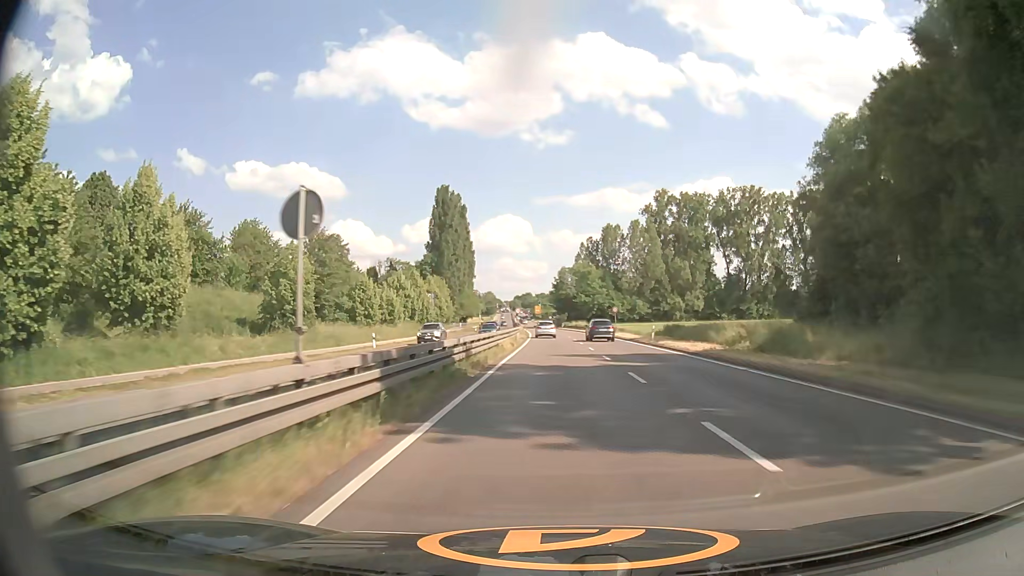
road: primary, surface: asphalt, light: Day
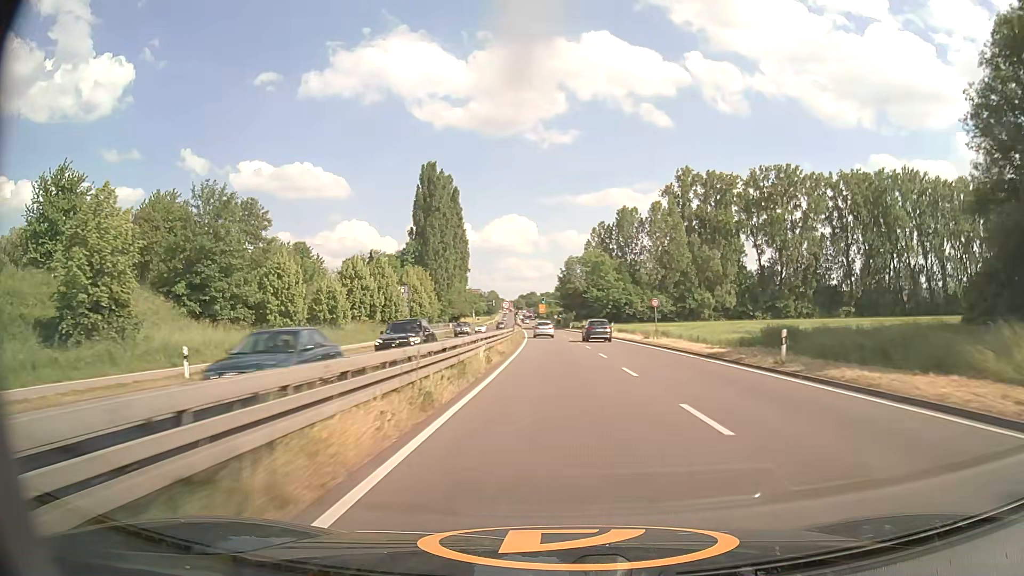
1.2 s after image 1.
(-0.1, +24.9) m; 0°
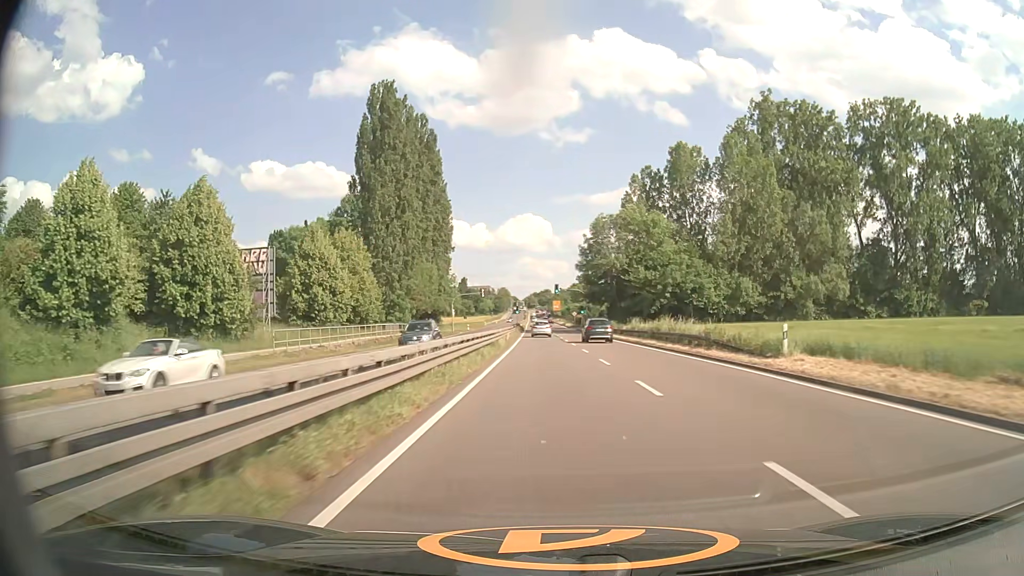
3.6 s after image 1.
(-0.5, +49.4) m; -1°
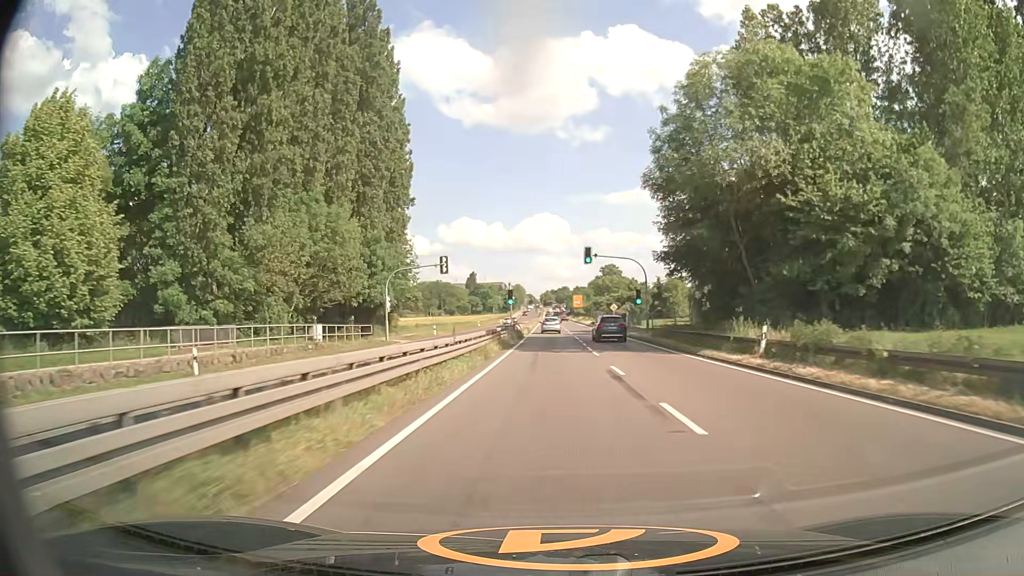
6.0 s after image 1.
(-0.8, +48.9) m; -2°
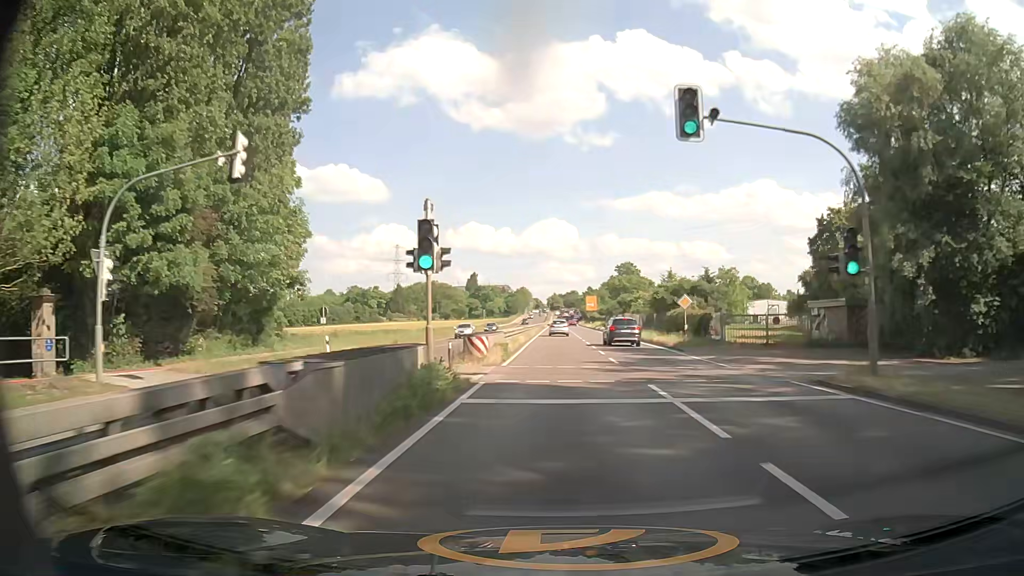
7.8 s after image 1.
(-0.2, +36.0) m; -1°
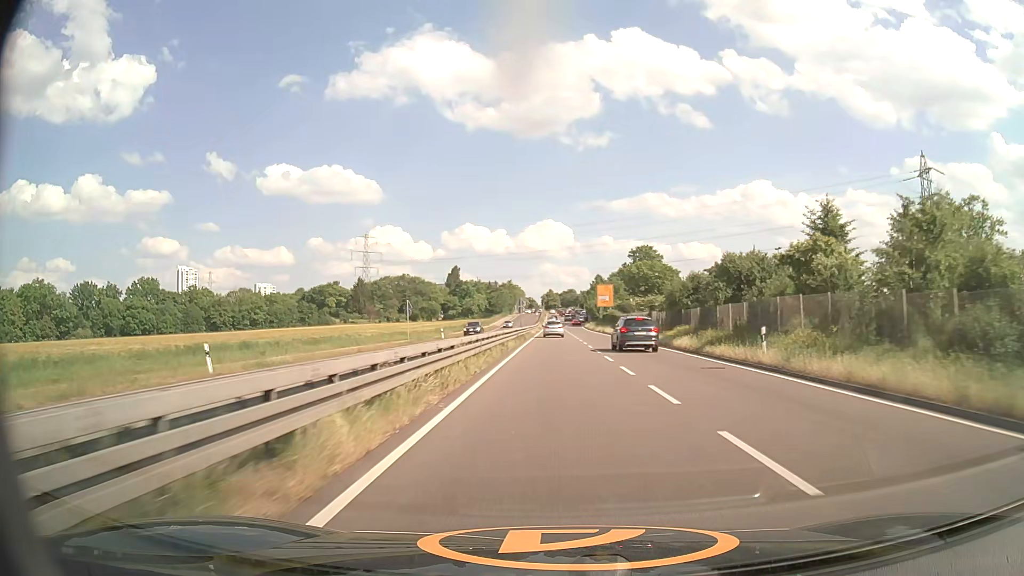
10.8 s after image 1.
(+0.3, +58.5) m; 0°
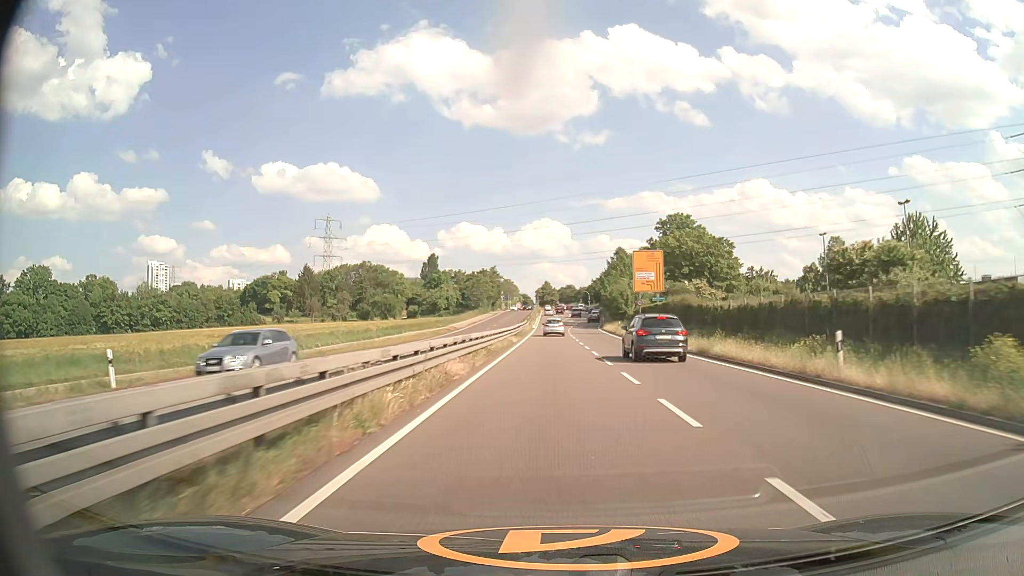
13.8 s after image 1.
(+0.1, +55.8) m; 0°
